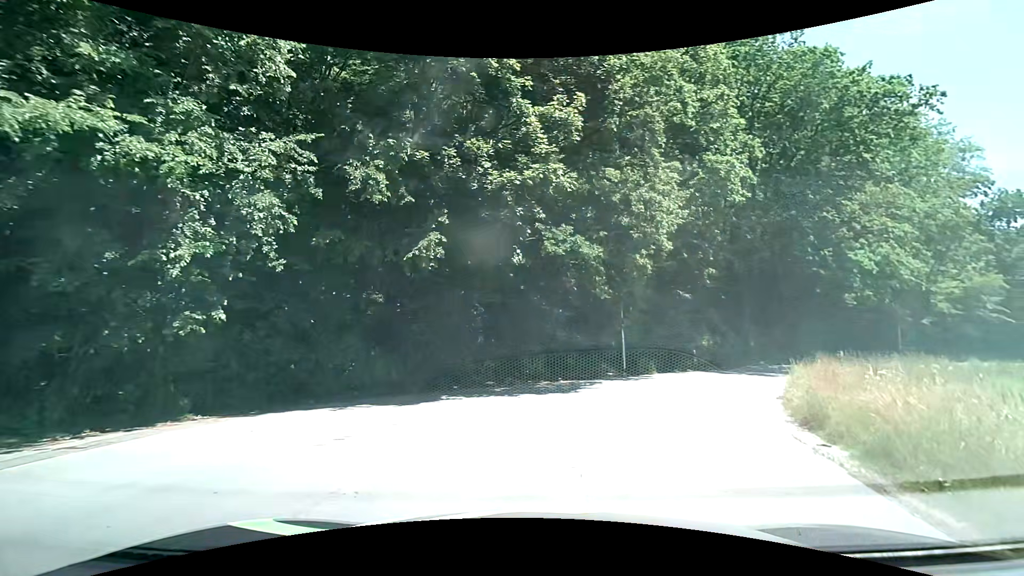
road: tertiary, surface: asphalt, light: Day
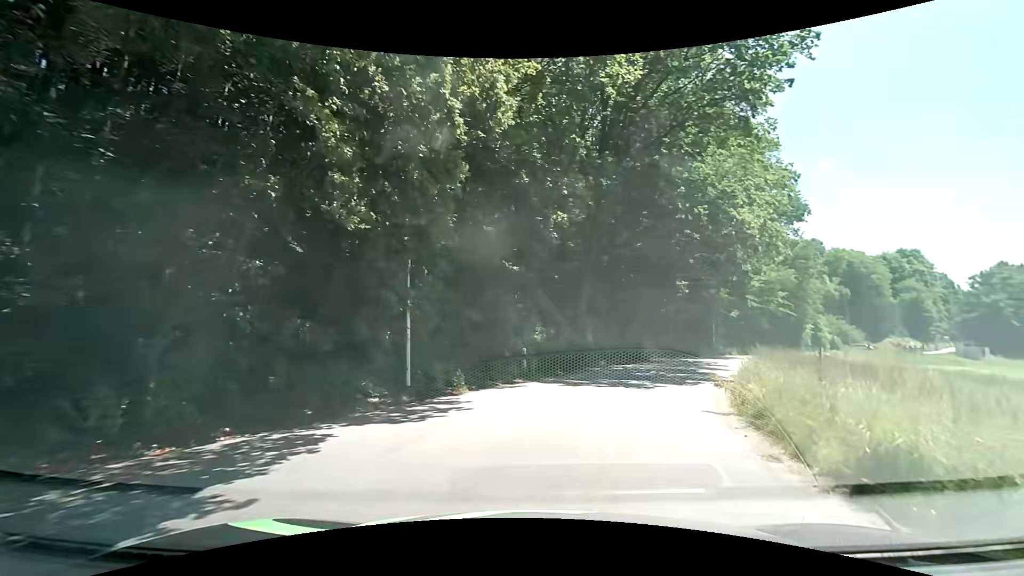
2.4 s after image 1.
(+2.5, +12.2) m; +22°
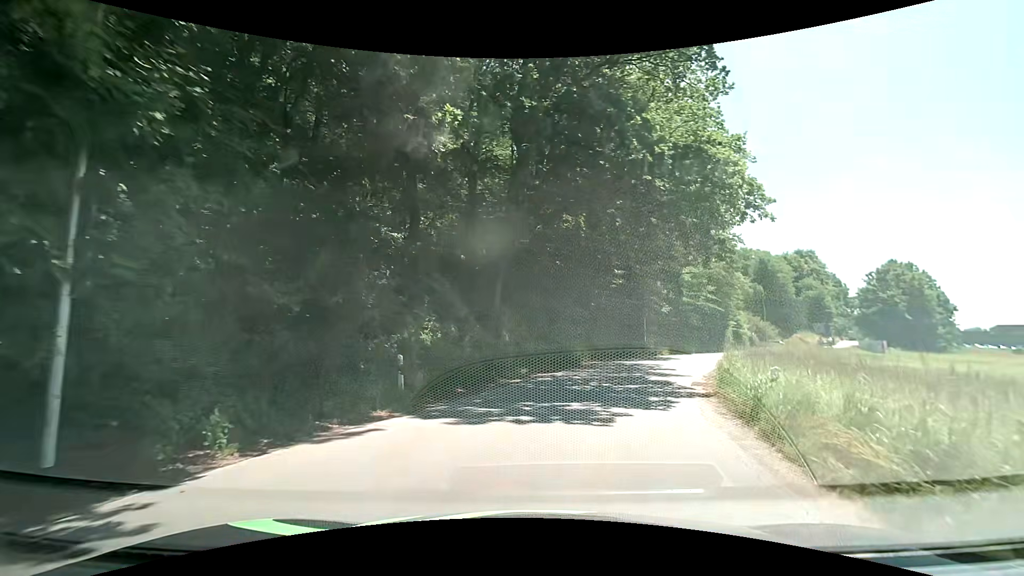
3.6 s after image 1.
(+0.7, +7.3) m; +10°
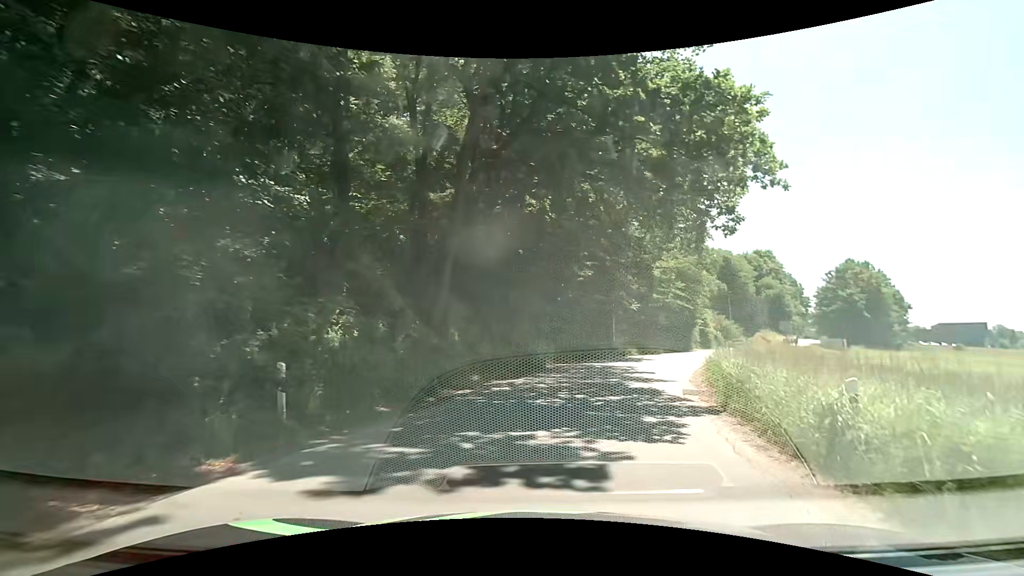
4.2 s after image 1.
(+0.1, +3.8) m; +4°
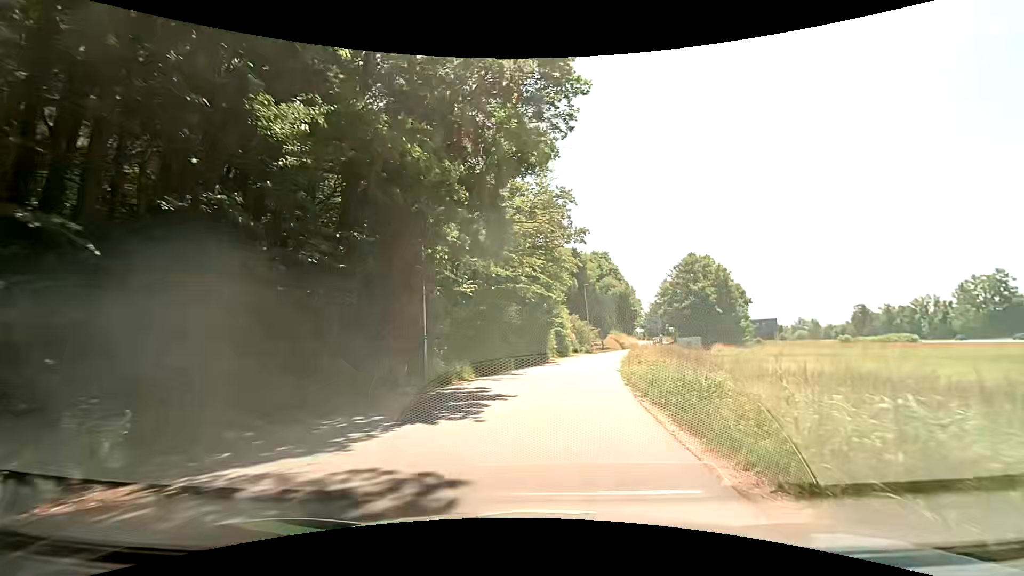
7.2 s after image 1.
(+3.5, +20.2) m; +17°
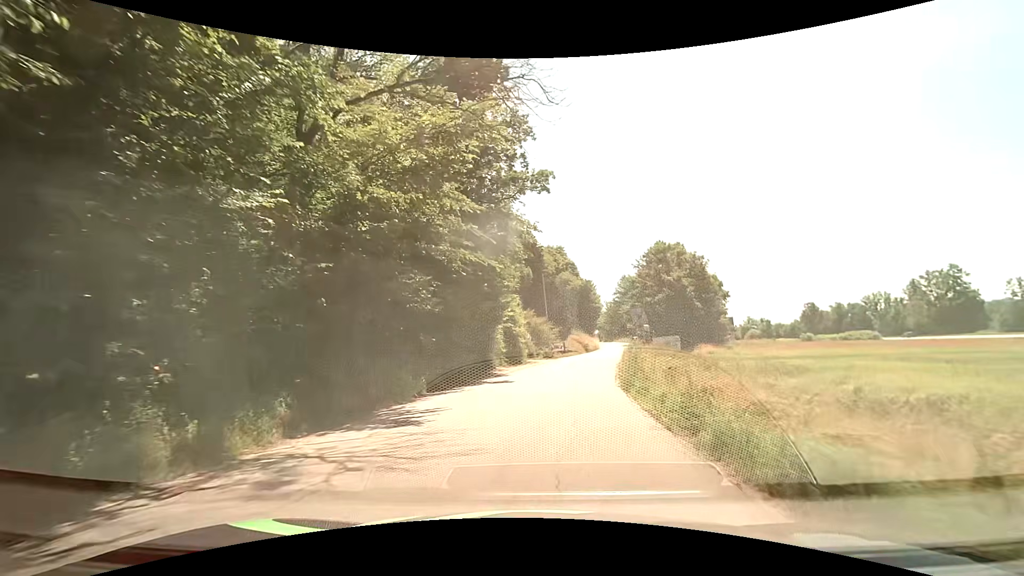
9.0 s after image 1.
(+0.8, +13.9) m; +6°
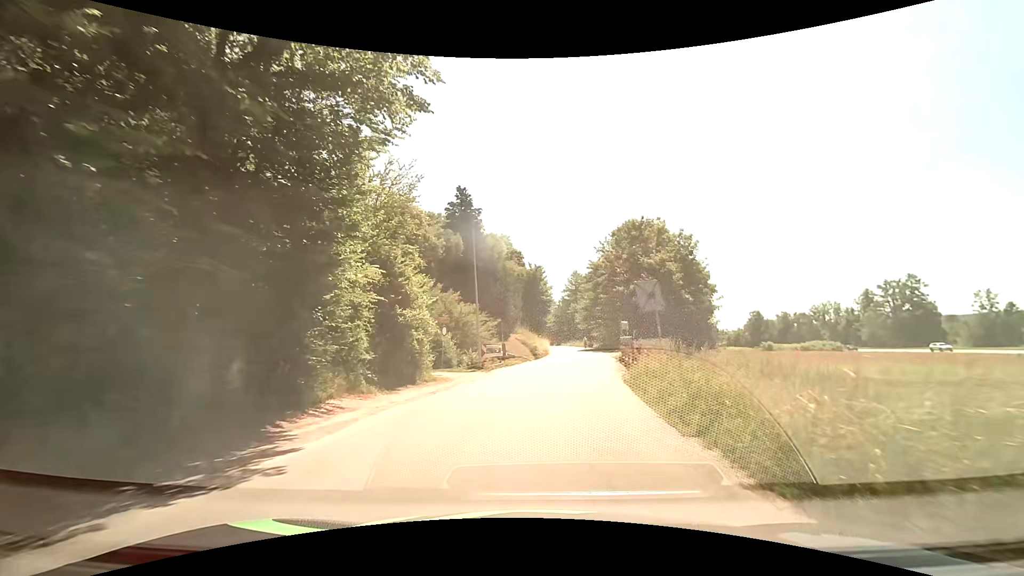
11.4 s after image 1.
(+1.0, +18.8) m; +7°
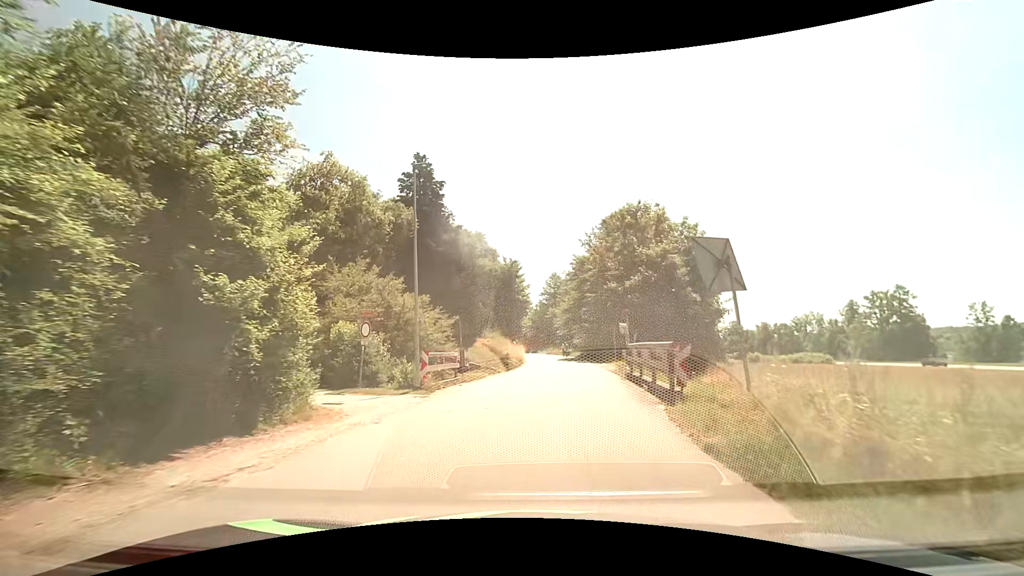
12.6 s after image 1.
(+0.3, +9.2) m; +3°
(0, +10) (+1, +20) (+2, +30) (+3, +40) (+3, +50) (+3, +60) (+2, +70) (+1, +80) (0, +90) (-1, +100) m
